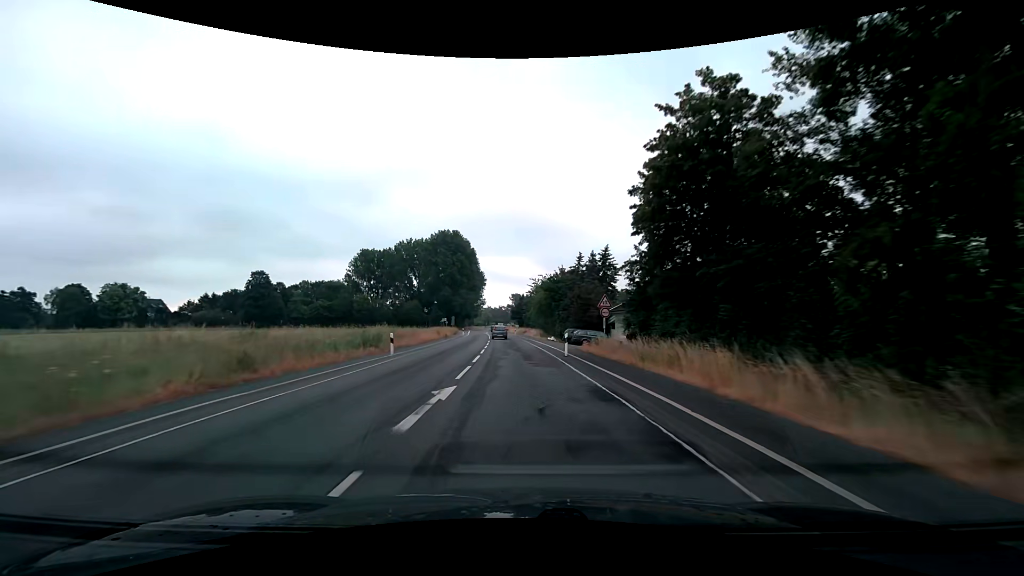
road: secondary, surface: asphalt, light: Day
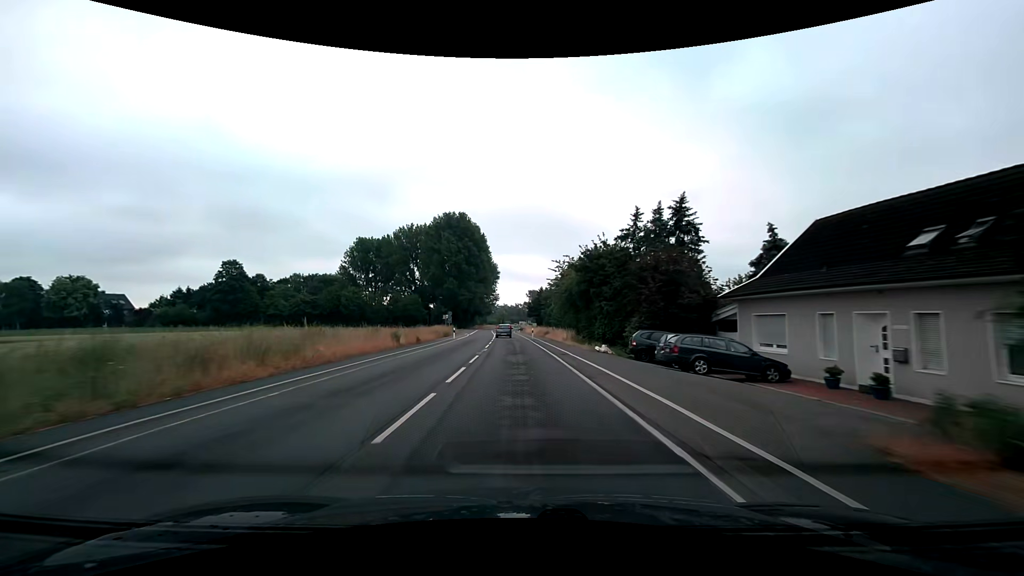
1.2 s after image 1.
(-0.3, +25.0) m; -2°
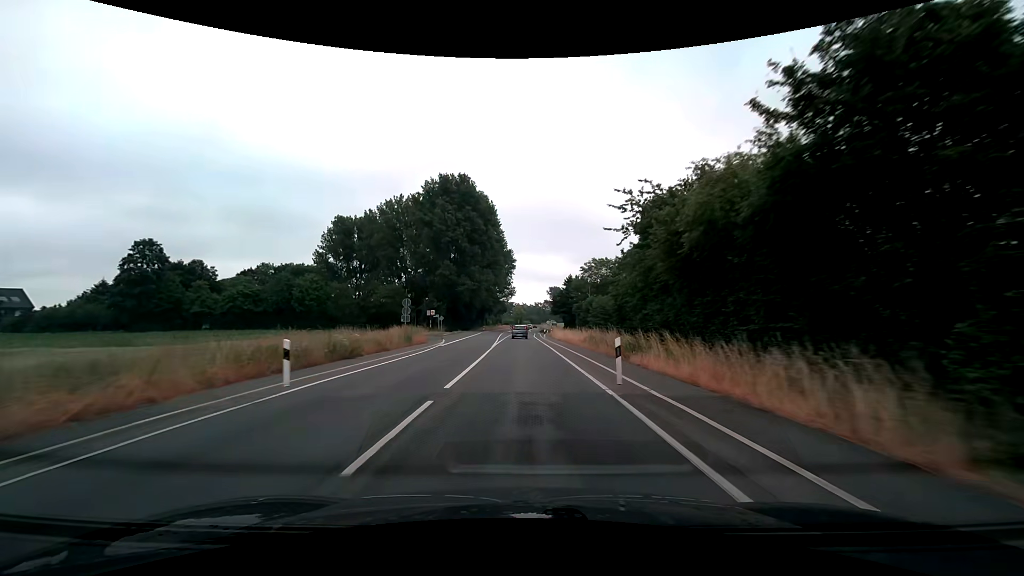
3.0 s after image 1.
(-0.8, +37.5) m; -2°
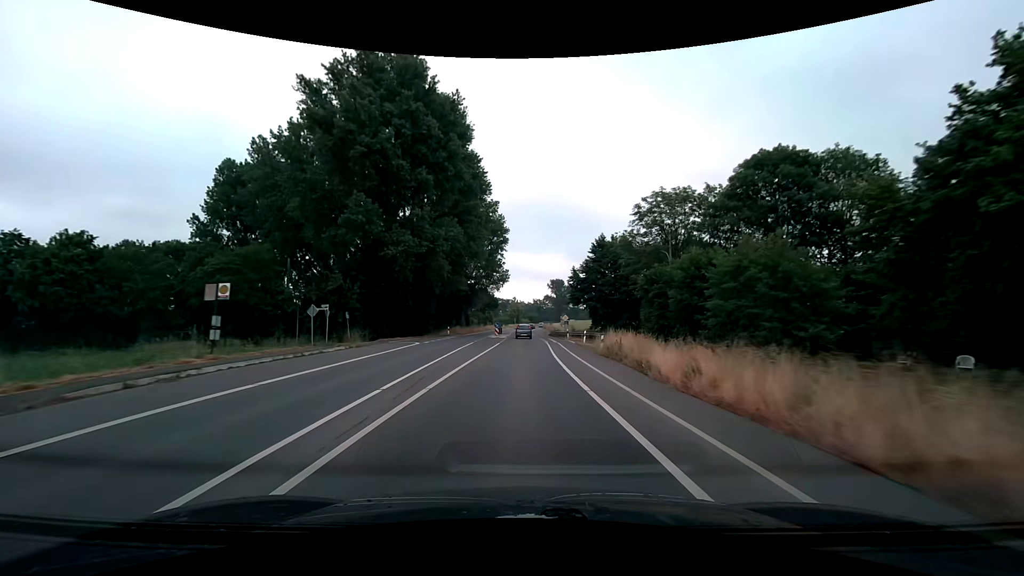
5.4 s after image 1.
(+0.1, +50.0) m; 0°
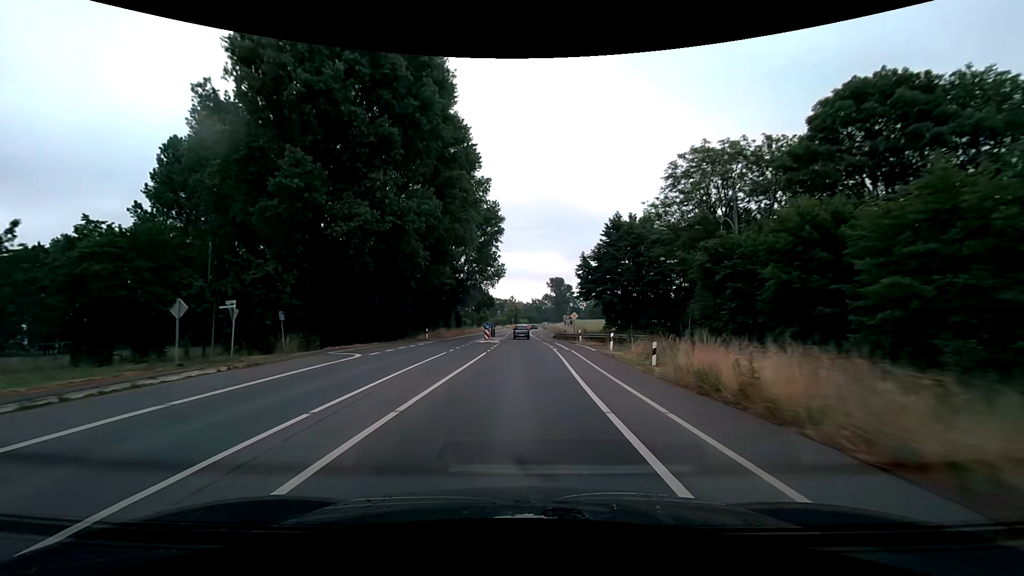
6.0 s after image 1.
(0.0, +12.5) m; 0°
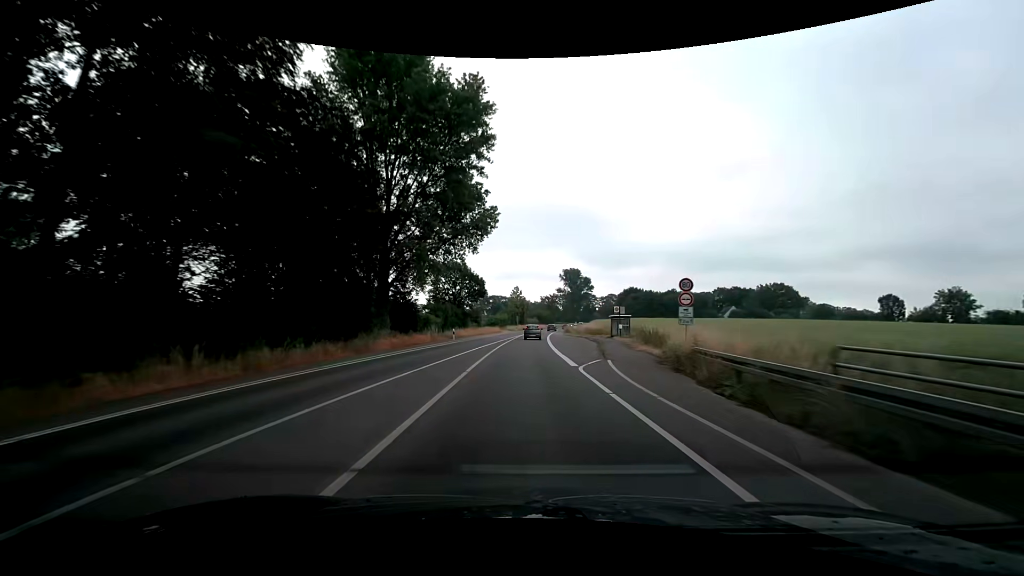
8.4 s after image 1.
(-0.5, +50.1) m; -1°
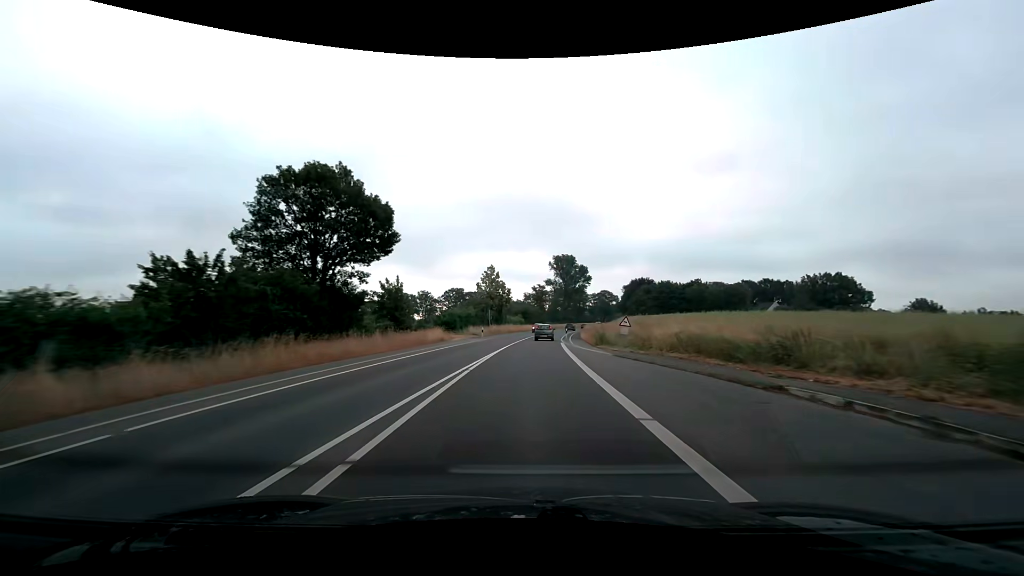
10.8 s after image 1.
(+0.4, +49.8) m; +2°
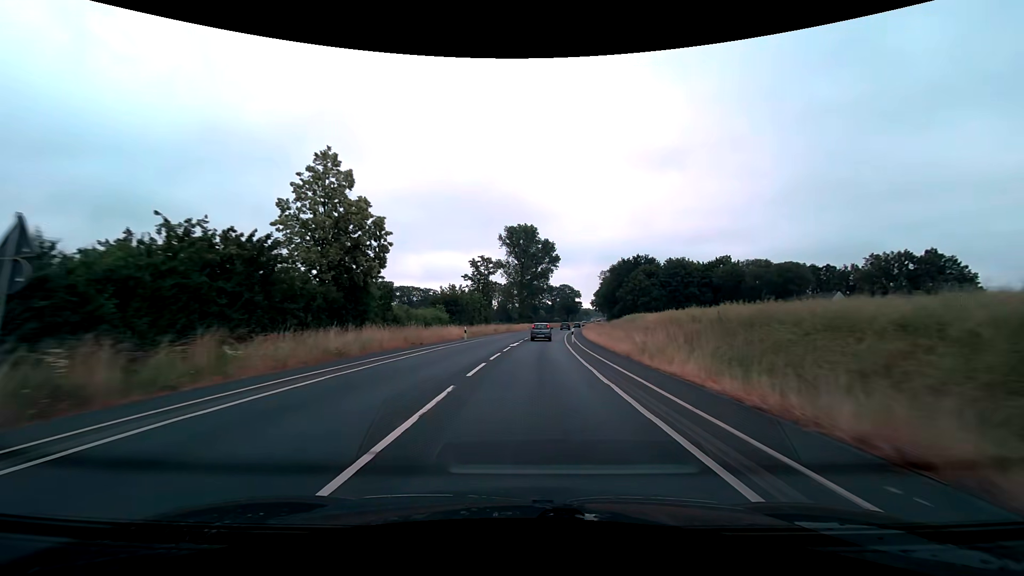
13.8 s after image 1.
(+2.9, +60.5) m; +6°
(0, +10) (0, +20) (+1, +30) (+2, +40) (+2, +50) (+3, +60) (+4, +70) (+6, +80) (+7, +90) (+8, +100) m
